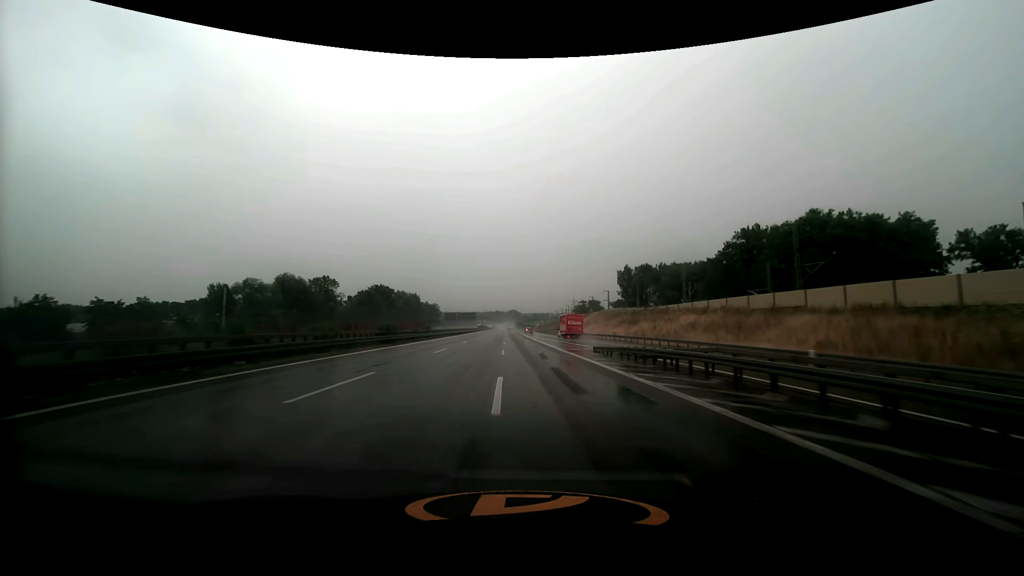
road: motorway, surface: asphalt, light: Day
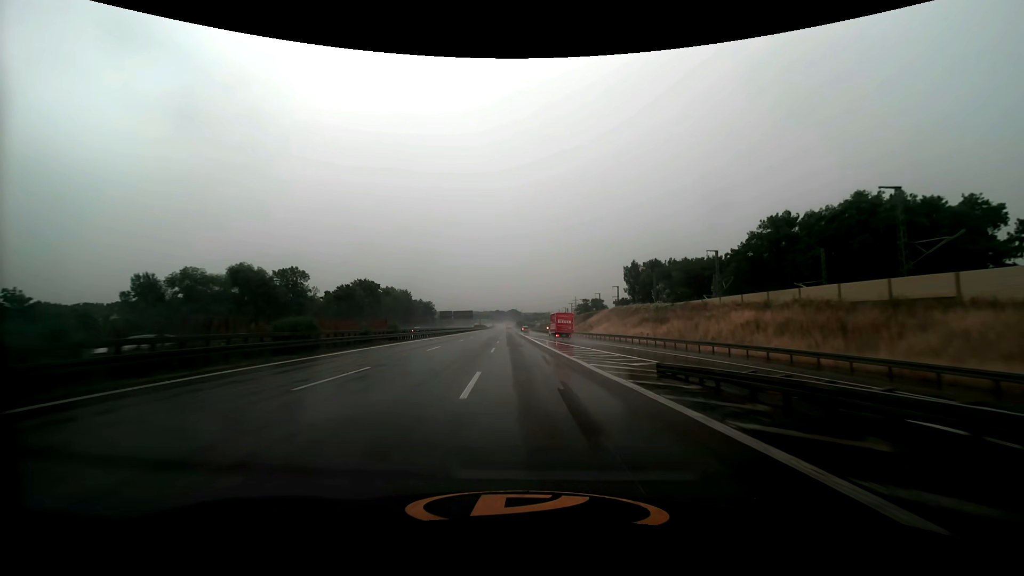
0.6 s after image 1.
(0.0, +16.4) m; 0°
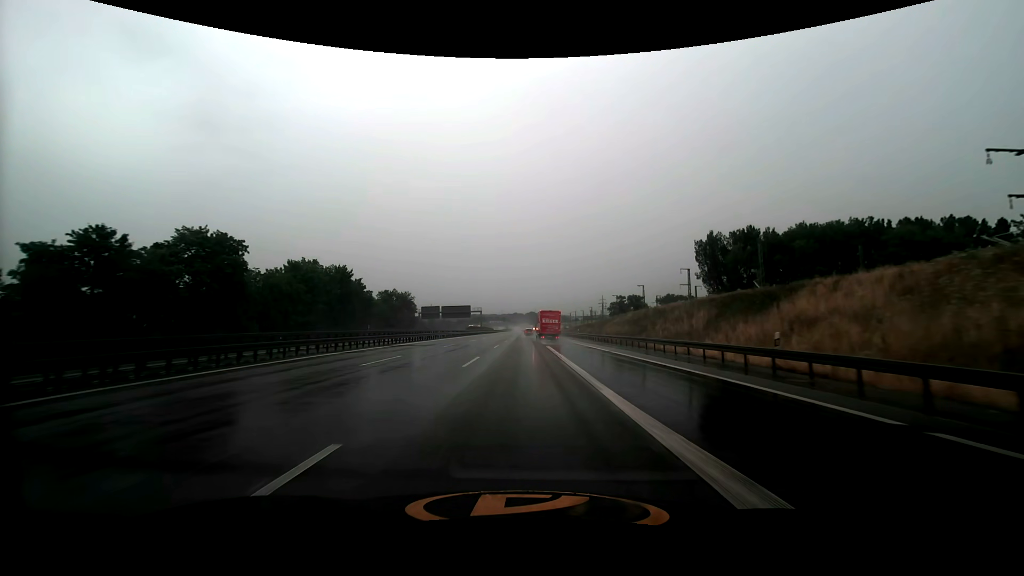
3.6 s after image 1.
(-1.7, +80.9) m; -2°
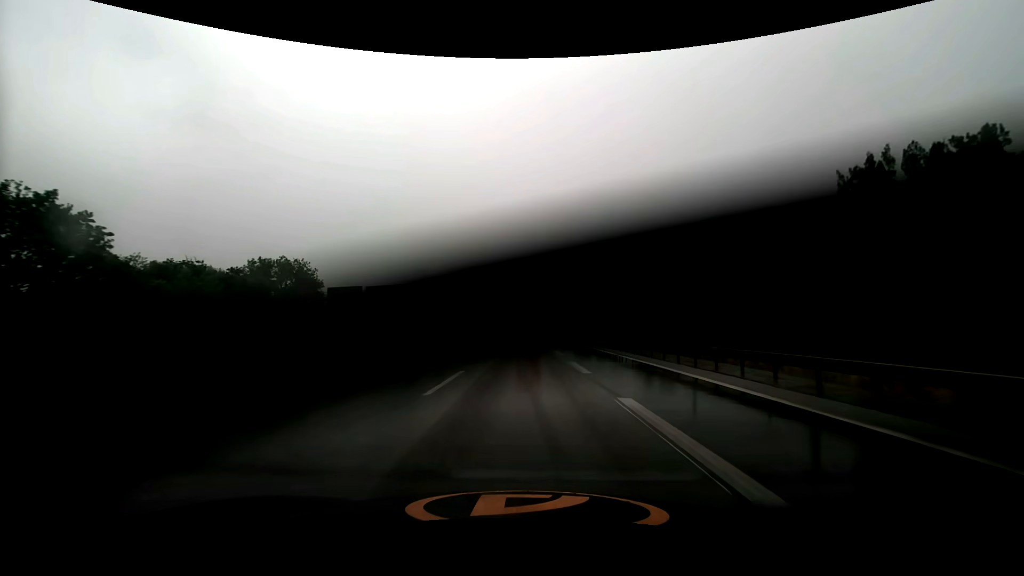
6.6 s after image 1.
(-0.3, +78.5) m; 0°
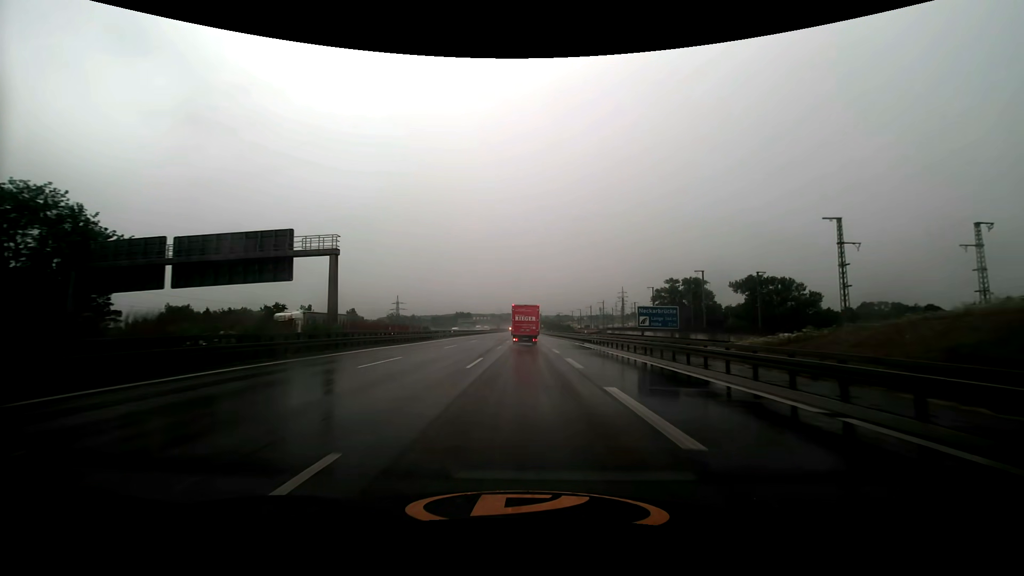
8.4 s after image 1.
(0.0, +46.4) m; 0°
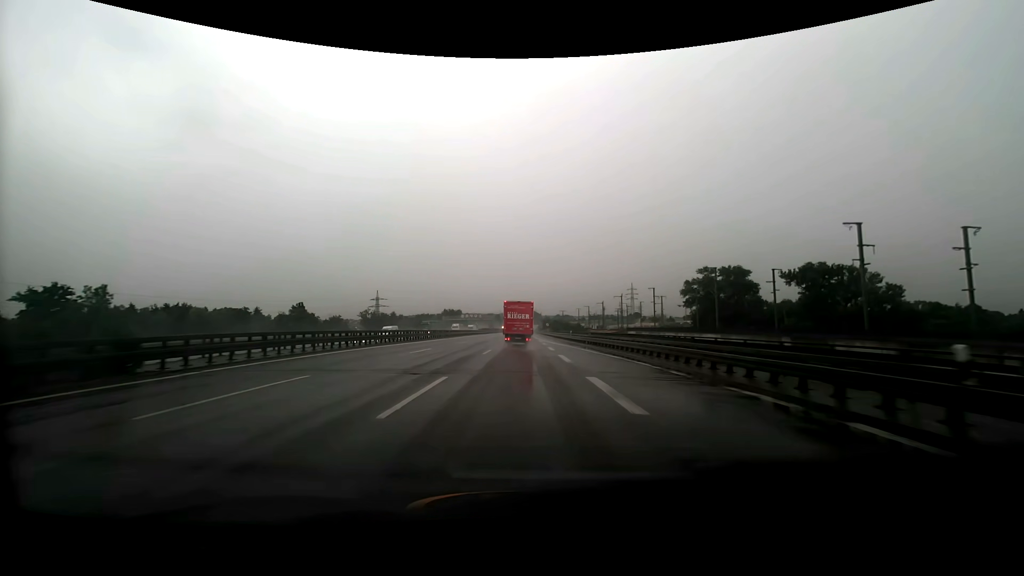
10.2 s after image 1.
(+0.1, +45.8) m; 0°
(0, +10) (0, +20) (0, +30) (0, +40) (0, +50) (0, +60) (0, +70) (0, +80) (0, +90) (-1, +100) m
